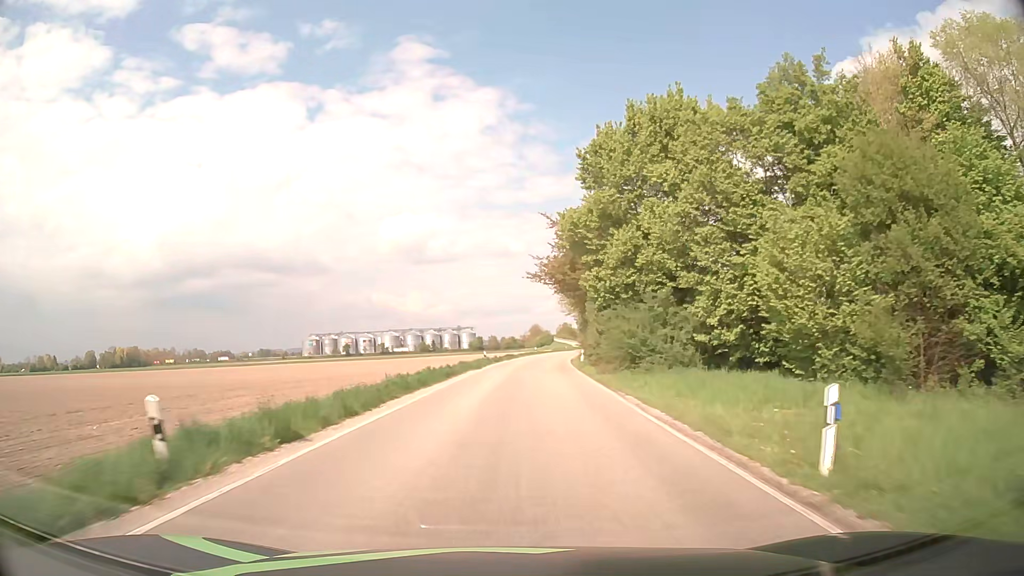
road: secondary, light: Day
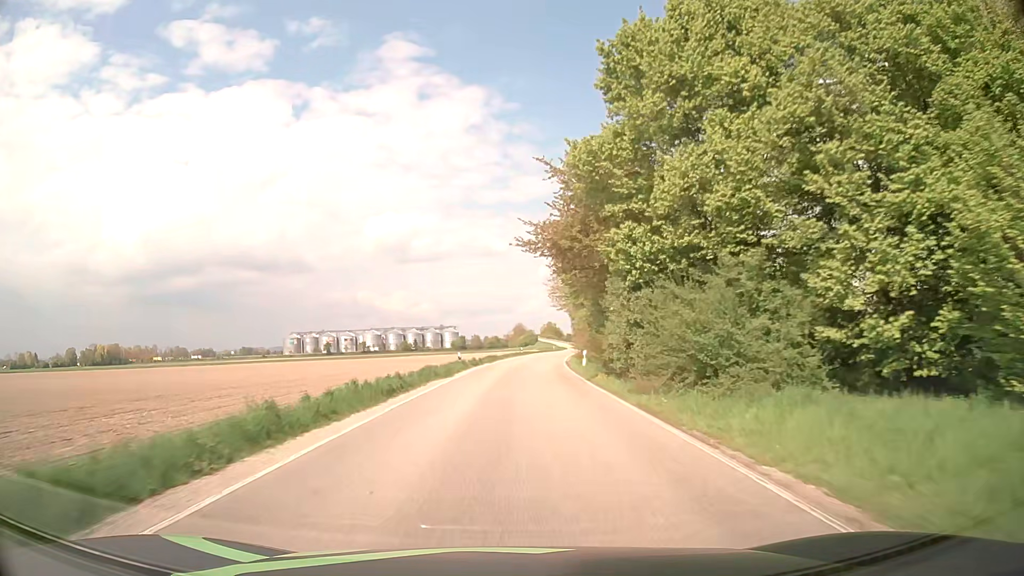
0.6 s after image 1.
(+0.1, +10.7) m; +1°
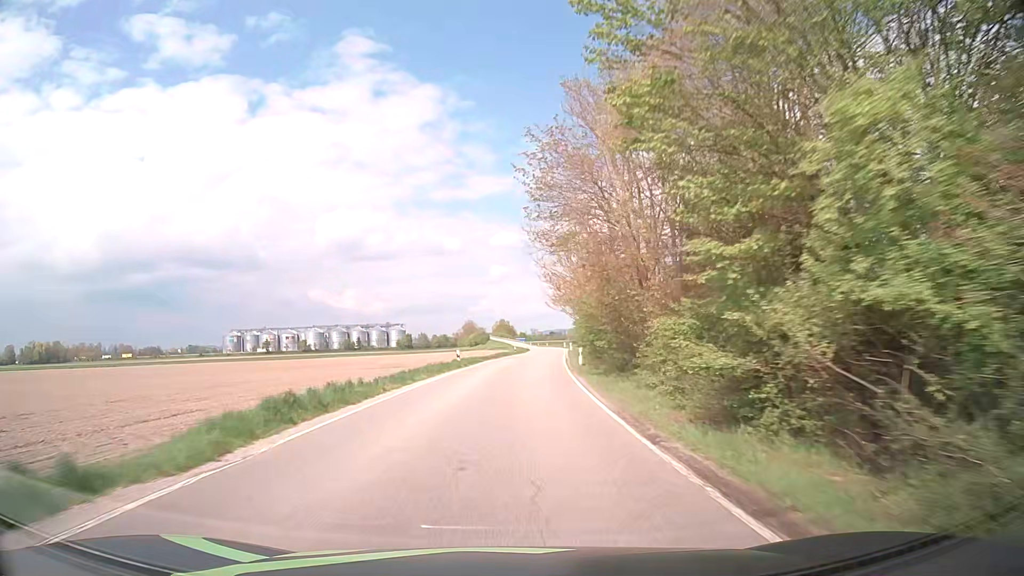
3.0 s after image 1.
(+1.8, +43.3) m; +5°
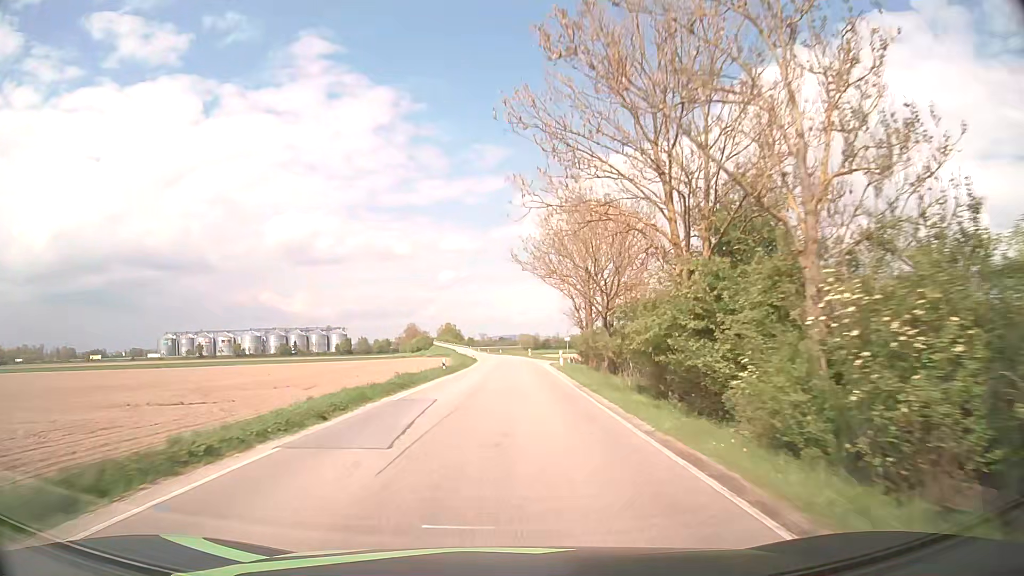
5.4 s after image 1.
(+1.3, +43.3) m; +4°
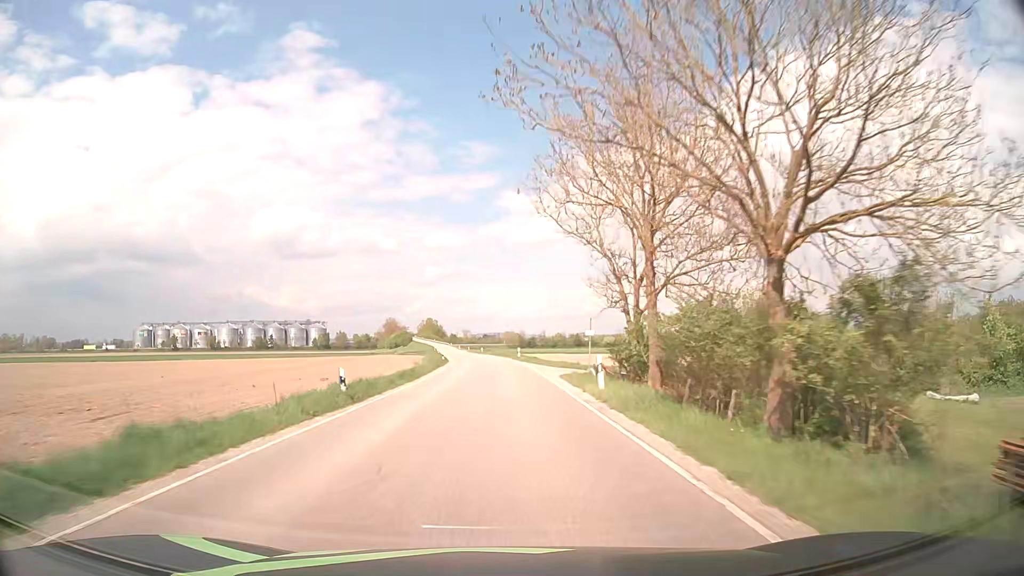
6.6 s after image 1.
(+0.3, +21.6) m; +1°
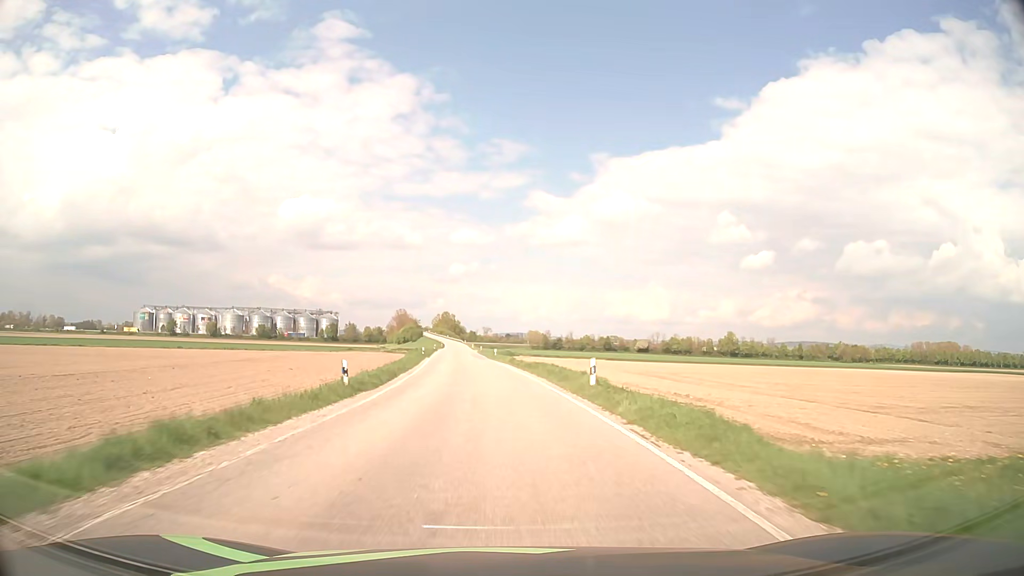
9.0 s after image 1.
(-0.5, +43.2) m; -2°
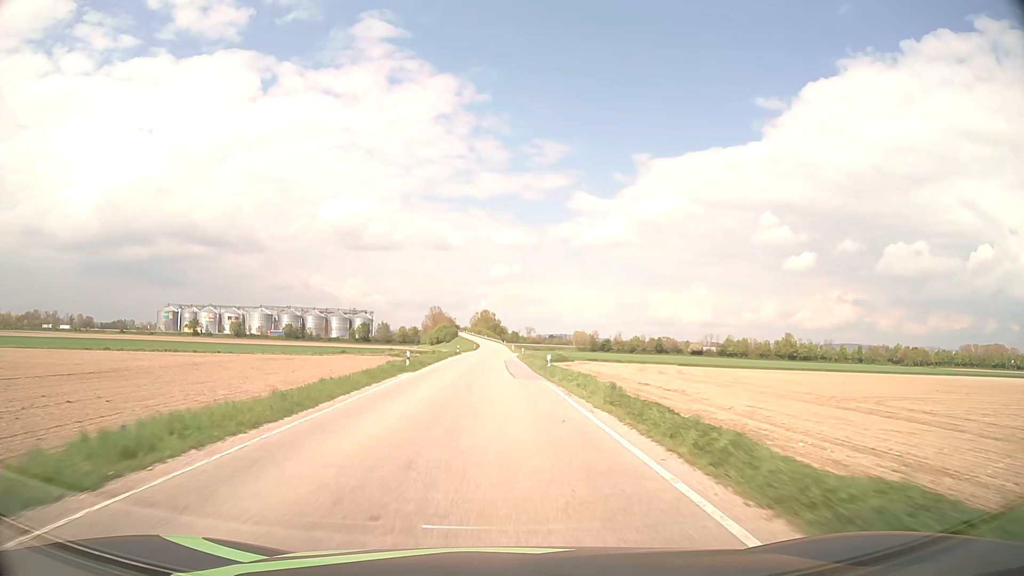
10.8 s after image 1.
(-0.9, +32.5) m; -4°
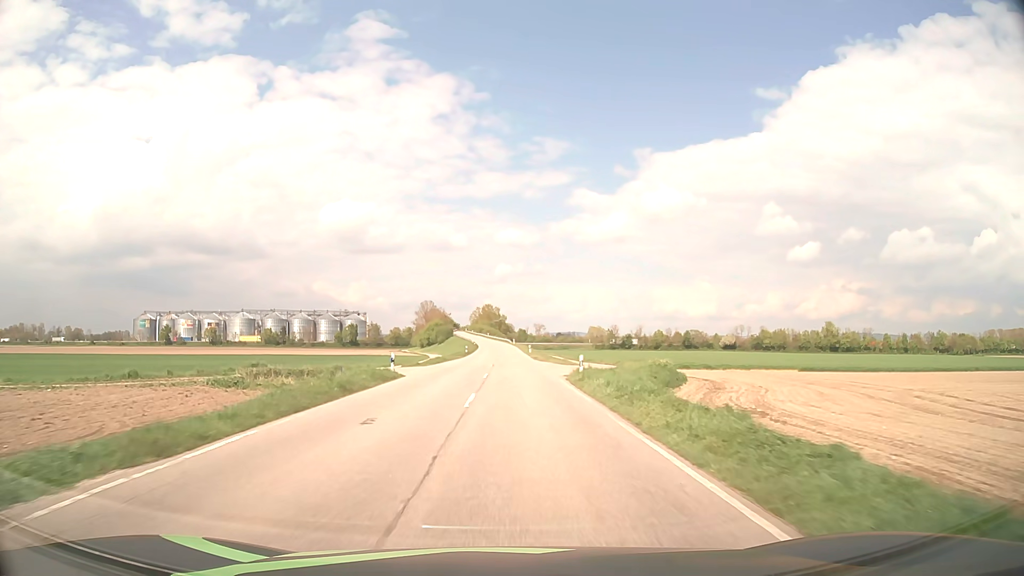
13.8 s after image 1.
(-0.8, +54.2) m; -1°
(0, +10) (0, +20) (0, +30) (0, +40) (0, +50) (0, +60) (0, +70) (0, +80) (0, +90) (0, +100) m
